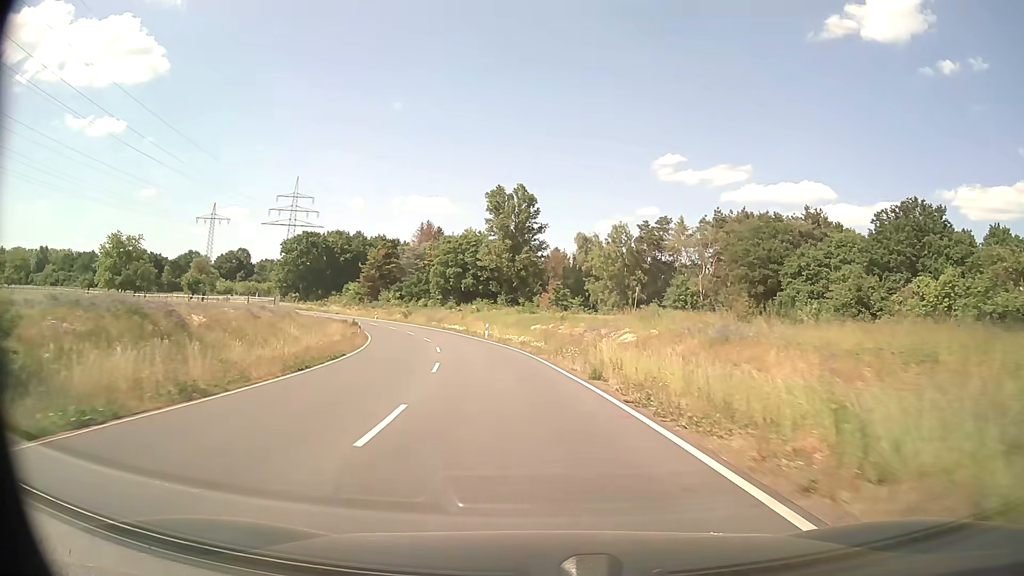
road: secondary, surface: asphalt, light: Day
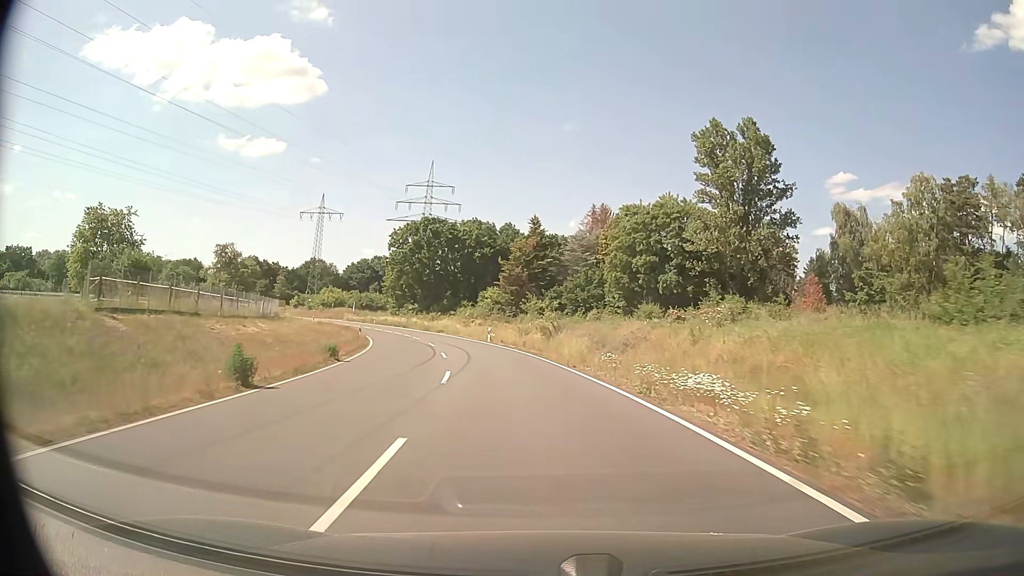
(-7.4, +49.4) m; -15°
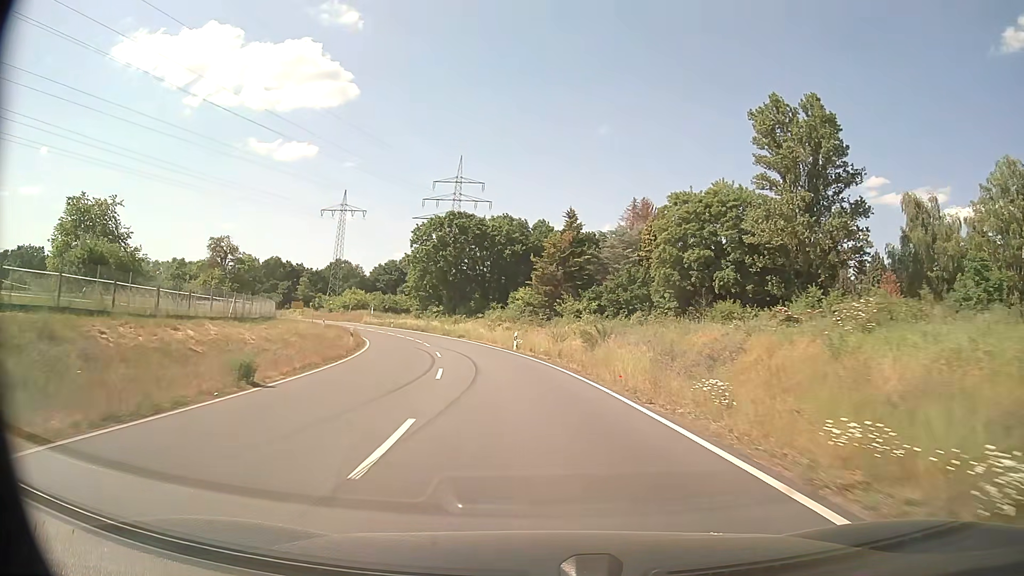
(-0.3, +9.8) m; -3°
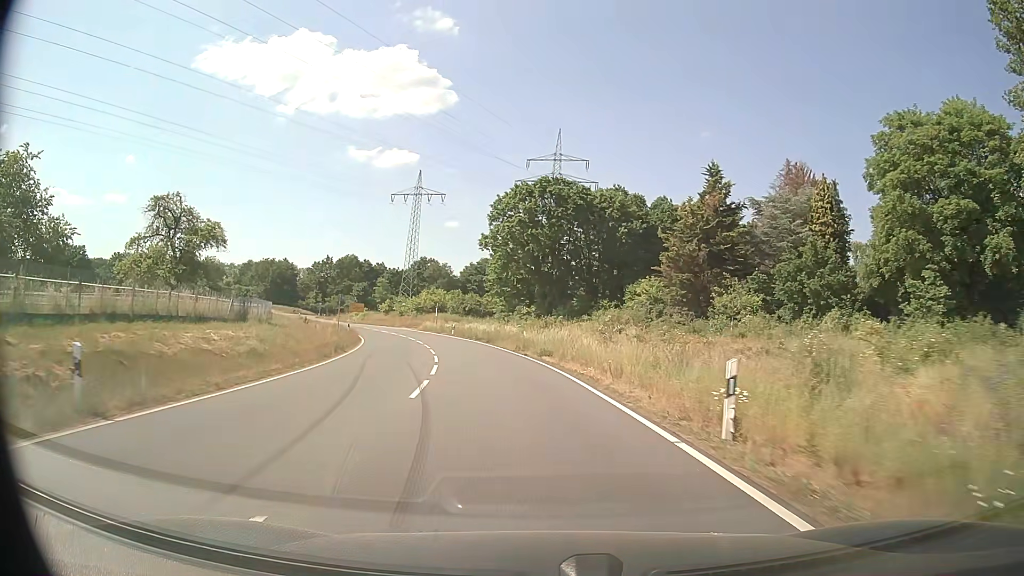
(-2.2, +28.5) m; -9°
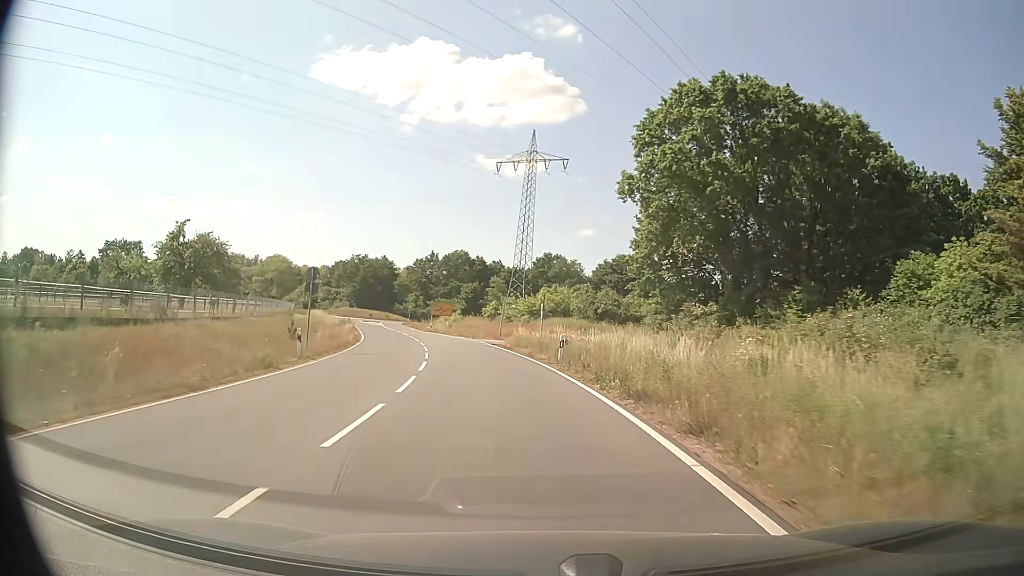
(-3.3, +34.3) m; -11°
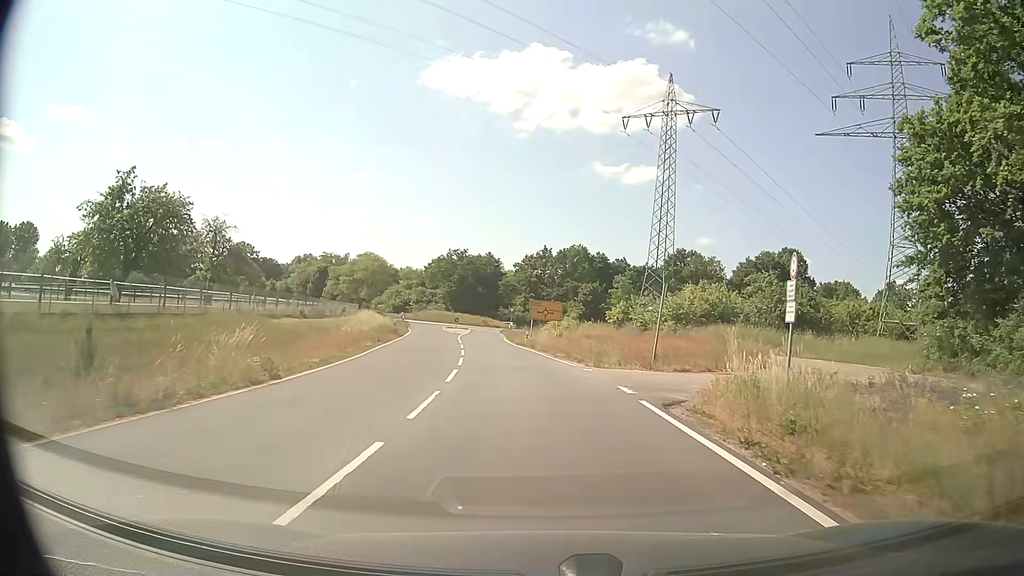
(-2.6, +26.5) m; -10°
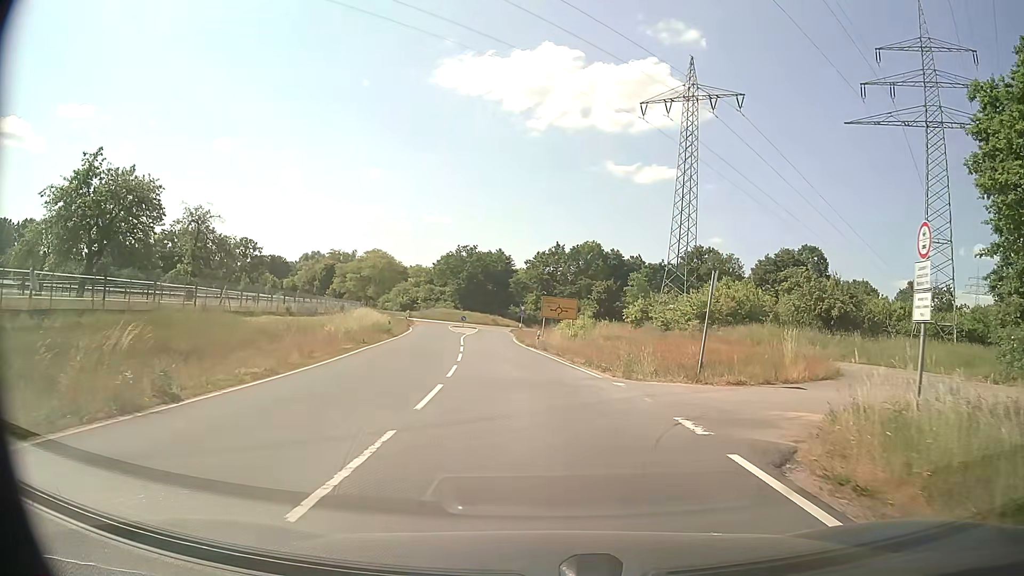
(0.0, +5.0) m; -1°
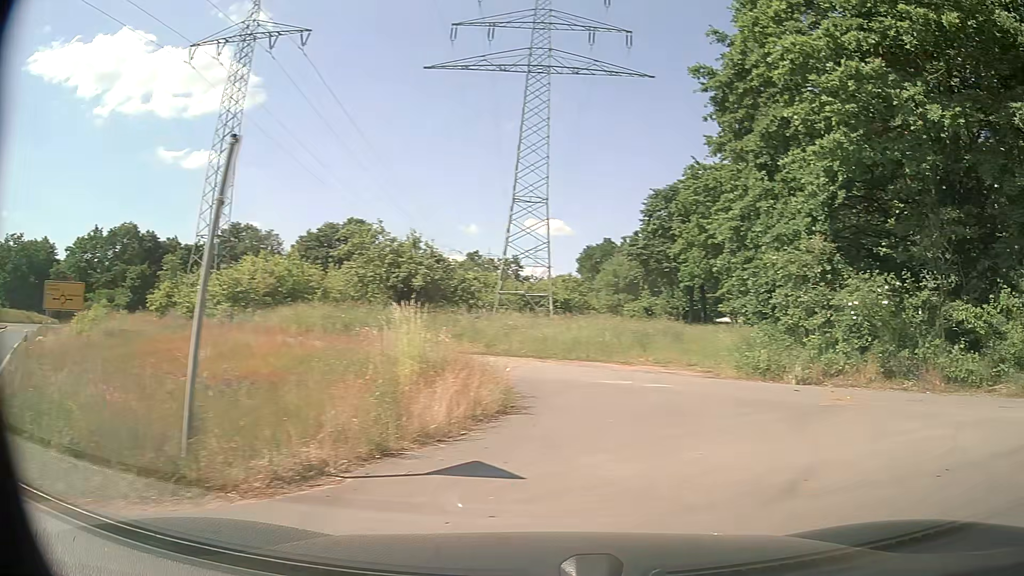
(+2.1, +11.6) m; +40°
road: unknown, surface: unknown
